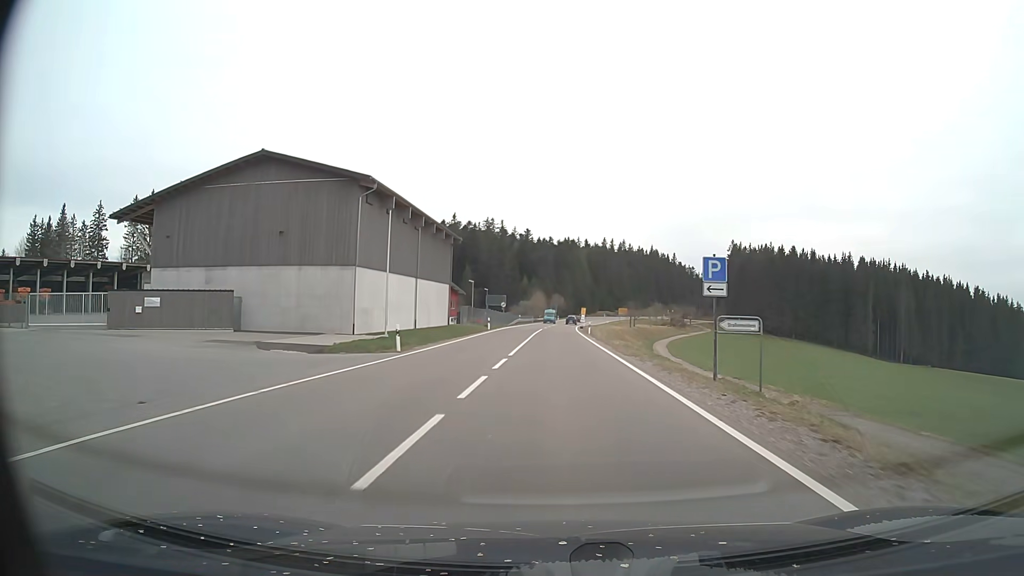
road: primary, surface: asphalt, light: Day
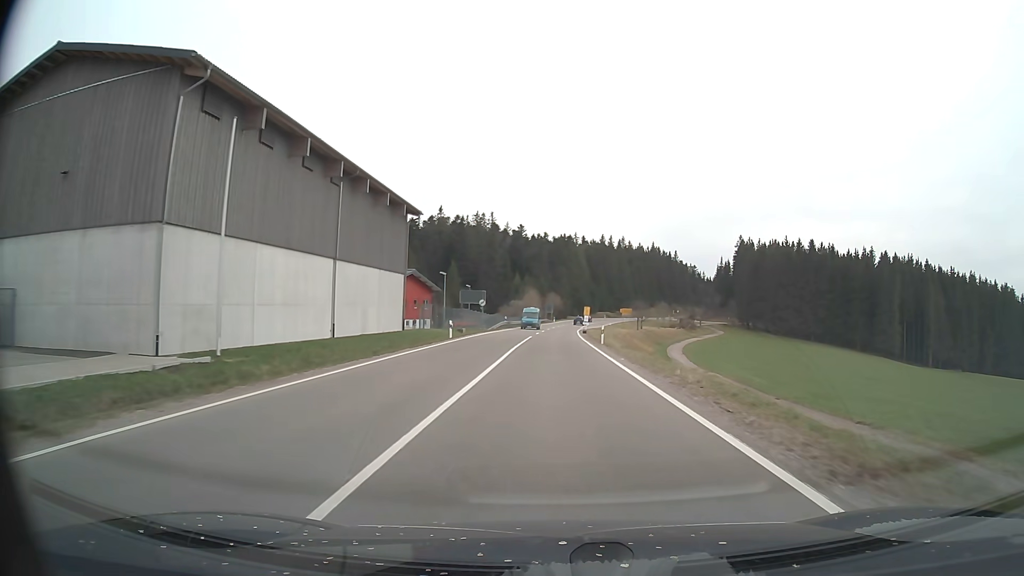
(+0.2, +20.5) m; 0°
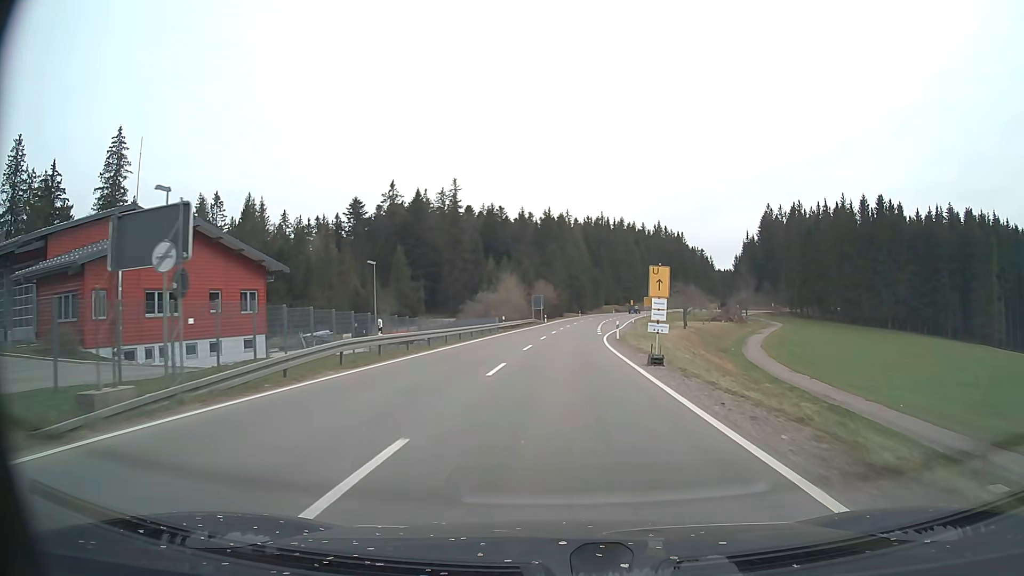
(+0.3, +53.2) m; +1°
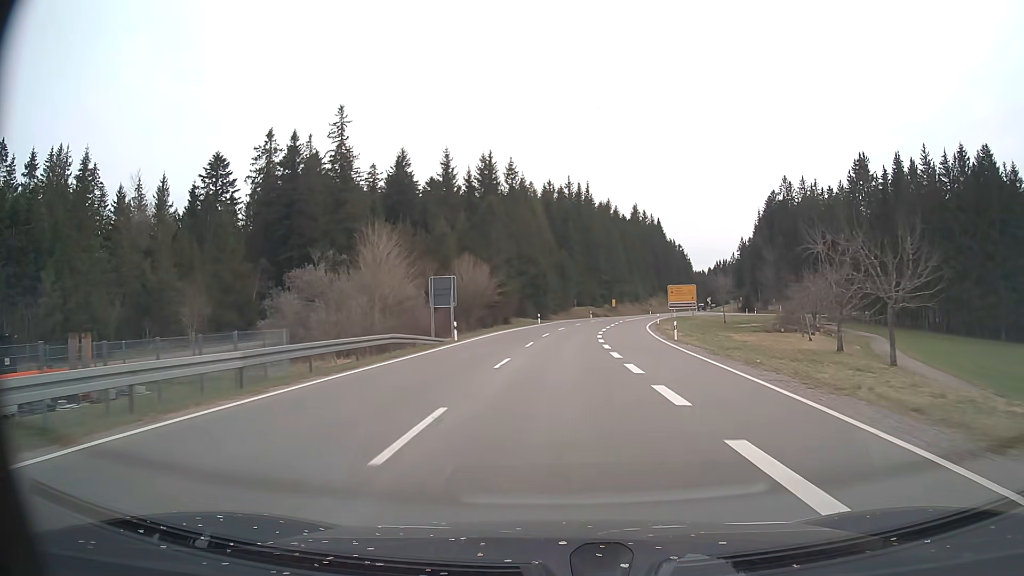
(+1.8, +58.0) m; +4°
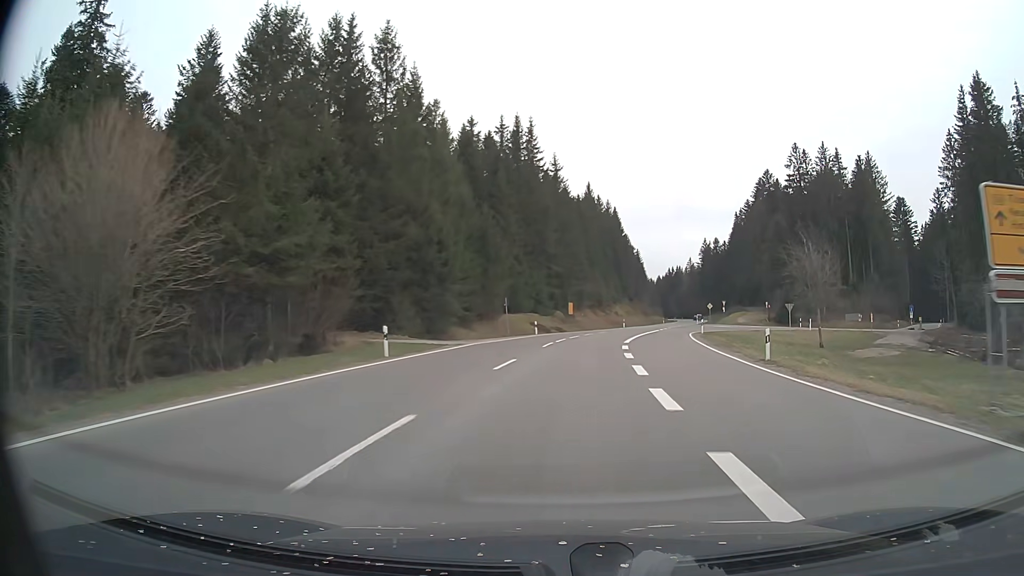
(+1.7, +49.2) m; +5°
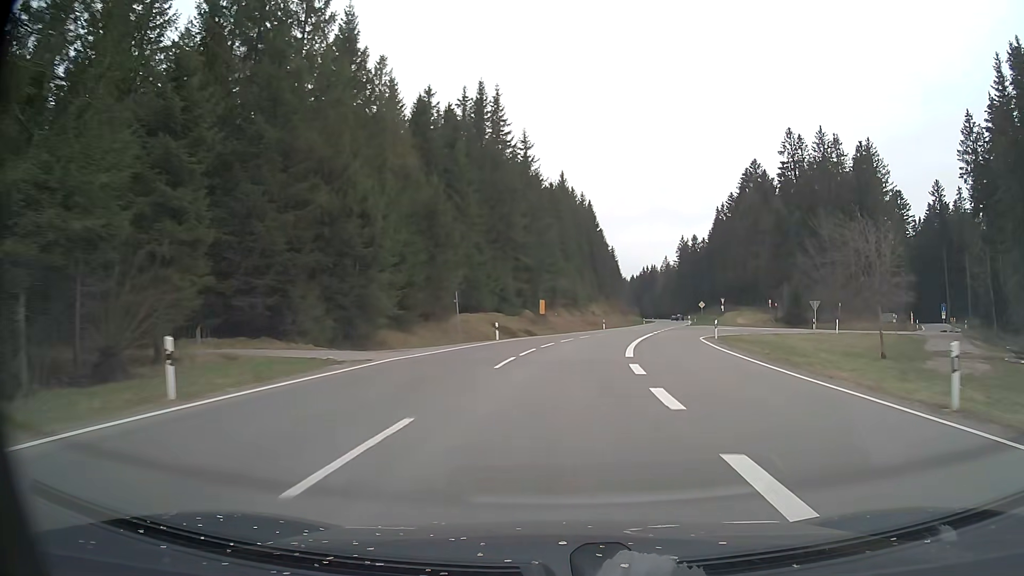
(+0.3, +12.3) m; +3°
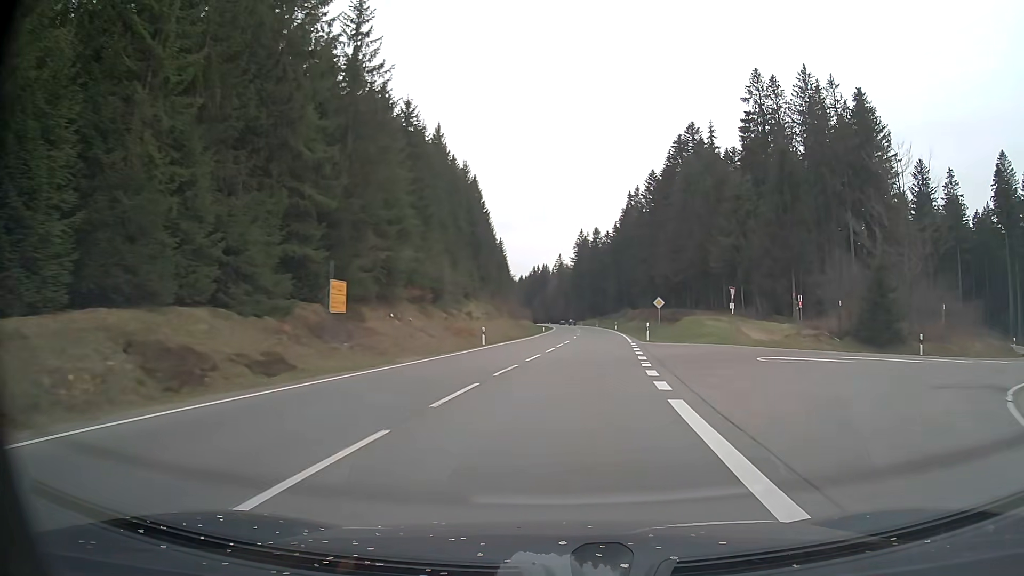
(+2.8, +36.4) m; +10°
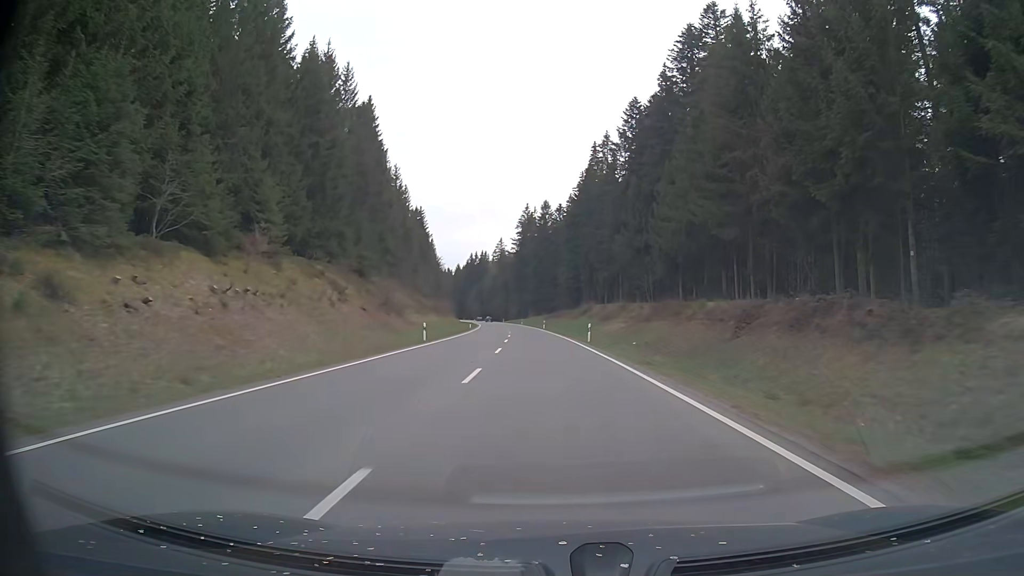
(+2.7, +50.8) m; +4°
(0, +10) (0, +20) (0, +30) (0, +40) (-1, +50) (-1, +60) (-2, +70) (-3, +80) (-3, +90) (-4, +100) m
